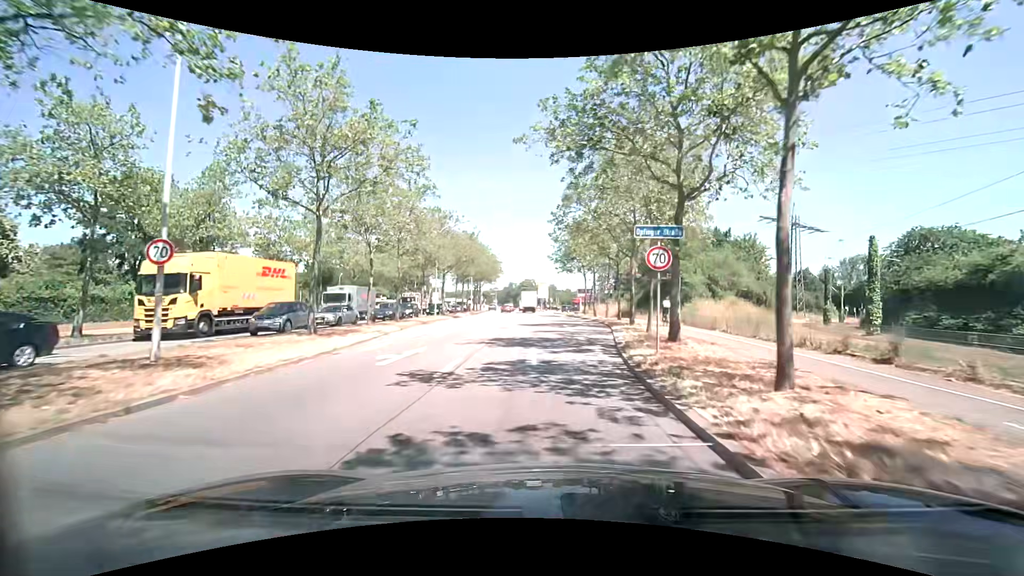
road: primary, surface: asphalt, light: Day
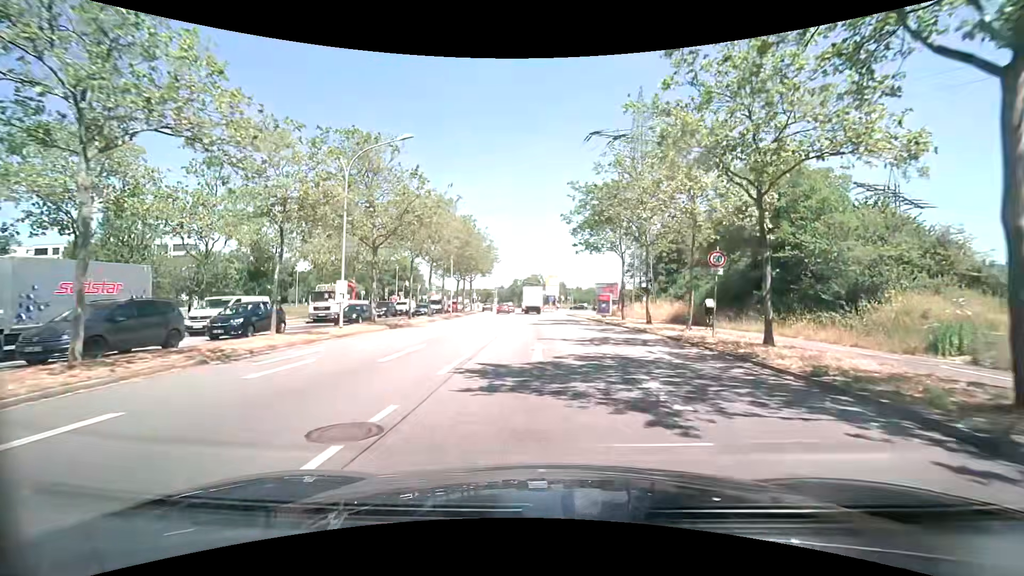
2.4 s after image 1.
(-0.1, +24.5) m; -1°
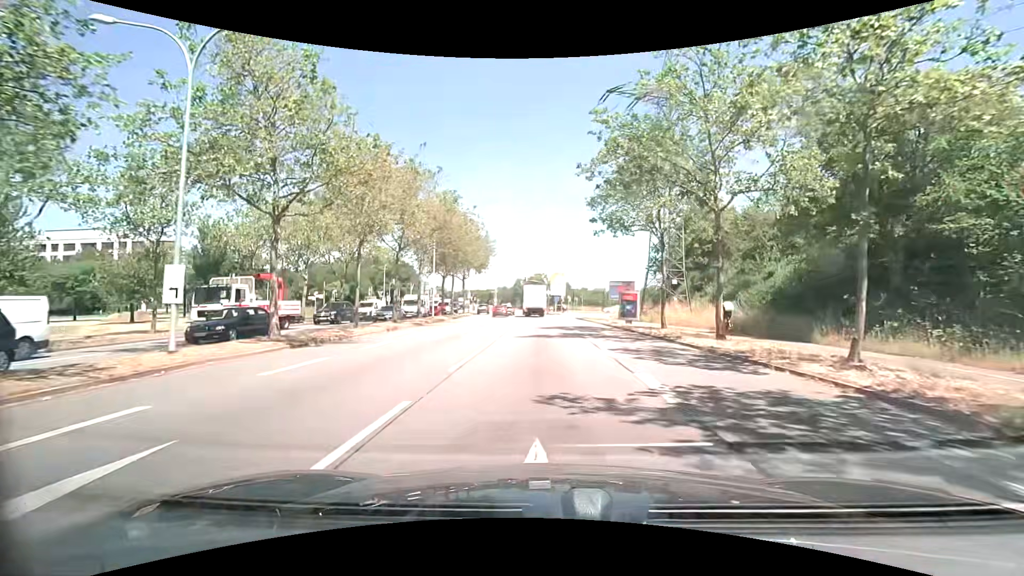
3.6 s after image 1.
(0.0, +11.6) m; 0°
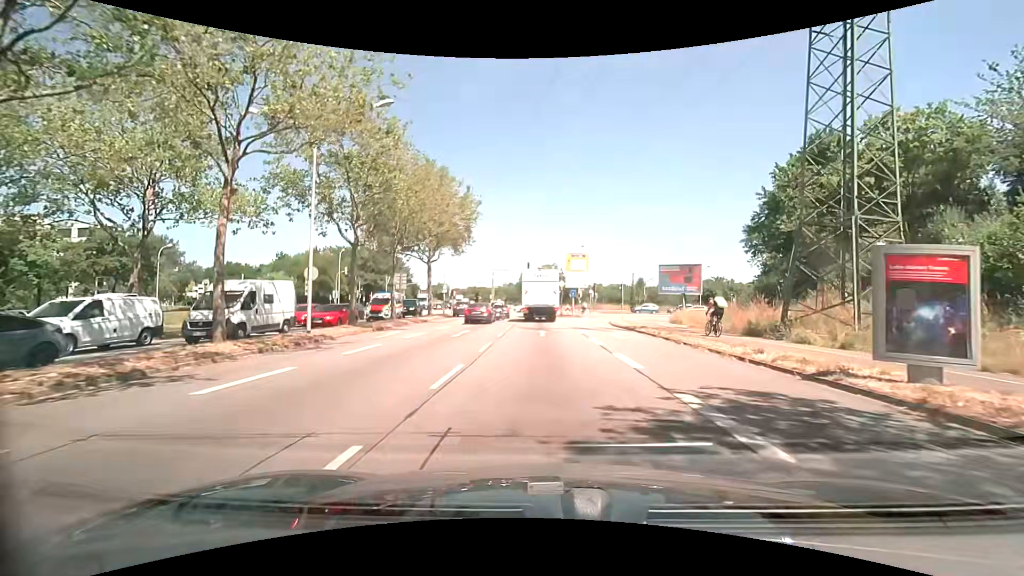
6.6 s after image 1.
(-0.3, +26.3) m; -1°
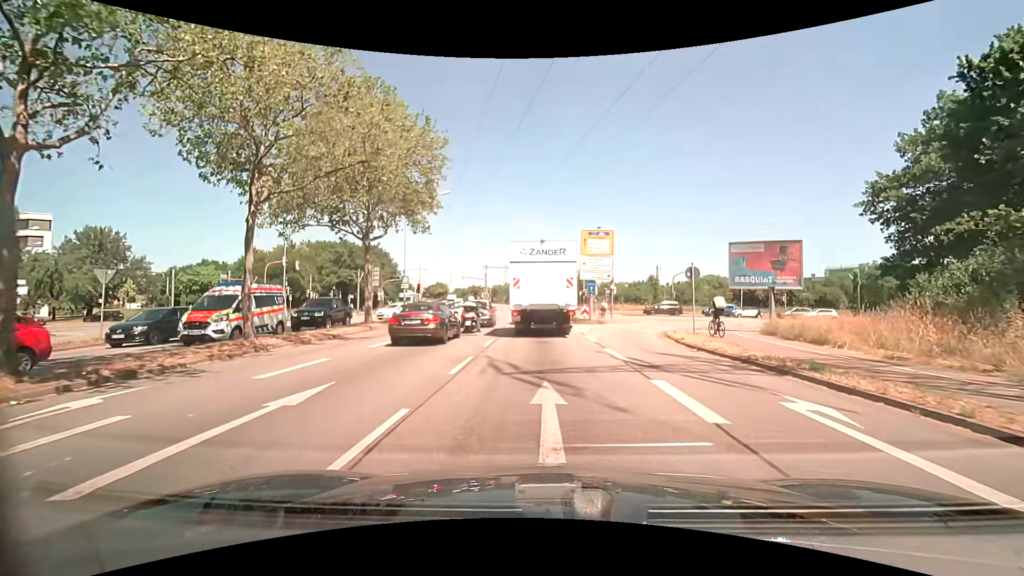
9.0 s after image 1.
(0.0, +16.6) m; 0°
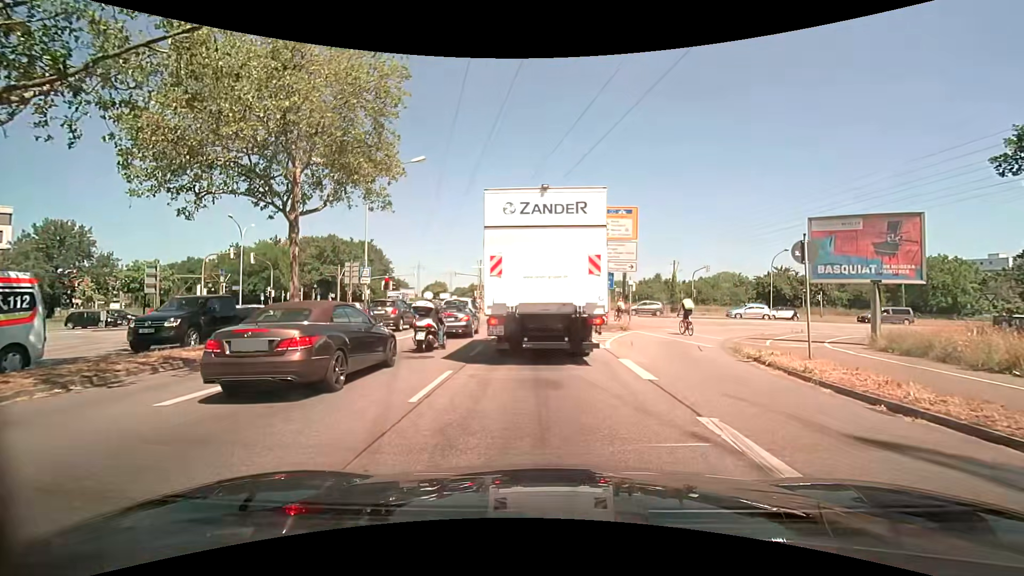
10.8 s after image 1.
(-0.1, +8.5) m; -1°
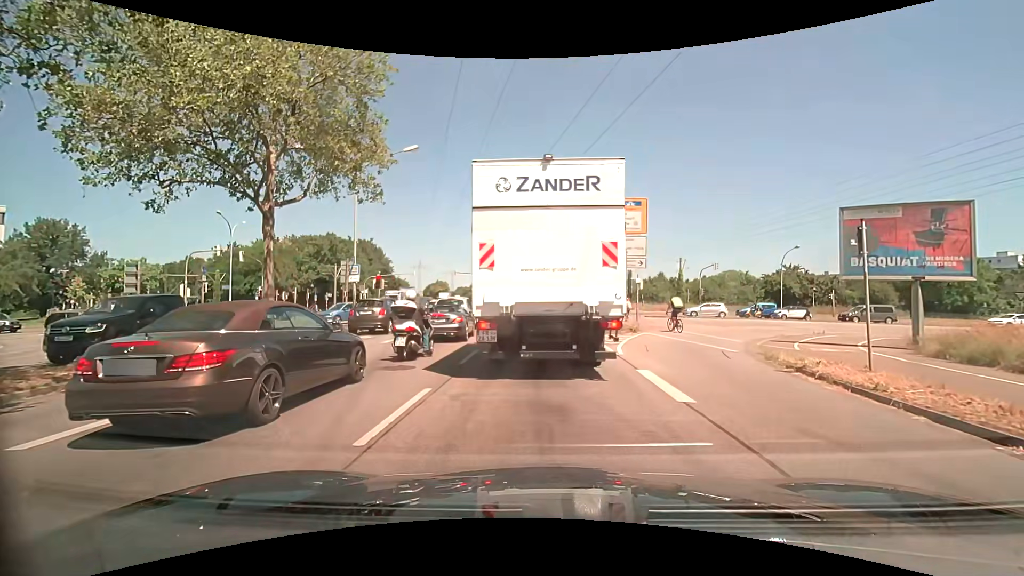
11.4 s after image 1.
(0.0, +1.9) m; +1°
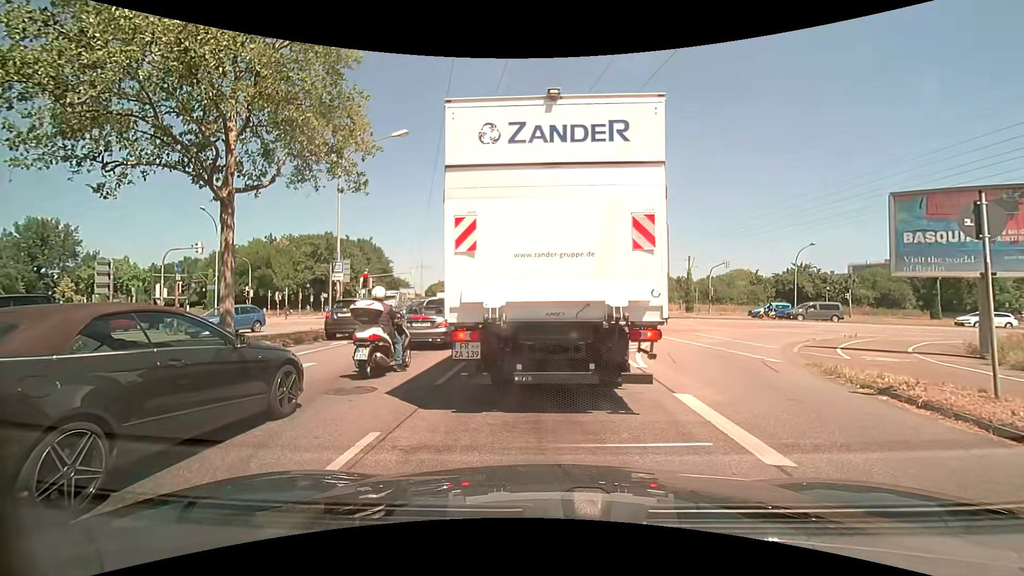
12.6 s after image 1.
(0.0, +2.4) m; -2°
(0, +10) (0, +20) (0, +30) (0, +40) (0, +50) (0, +60) (0, +70) (0, +80) (-1, +90) (-2, +100) m
